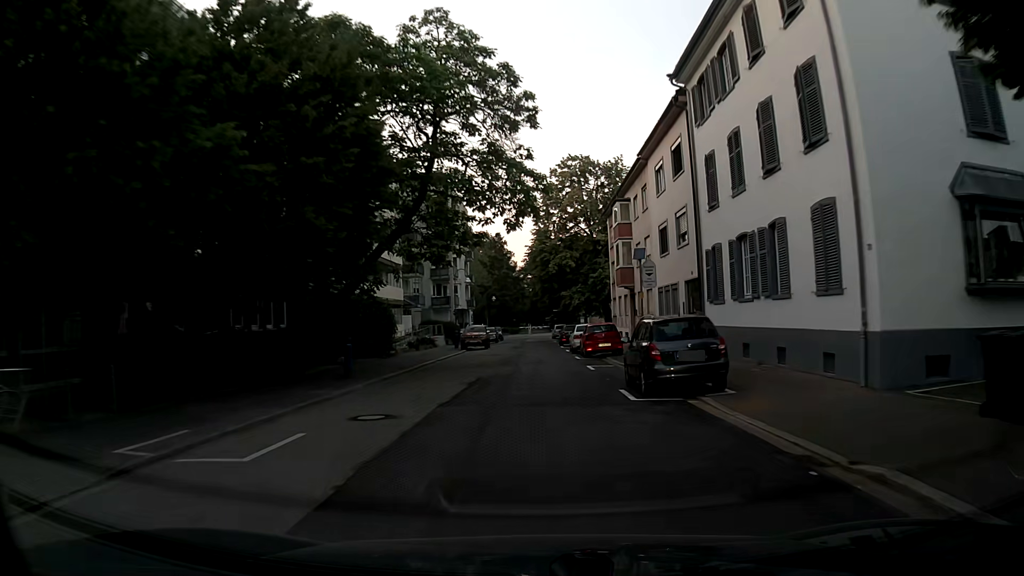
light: Day
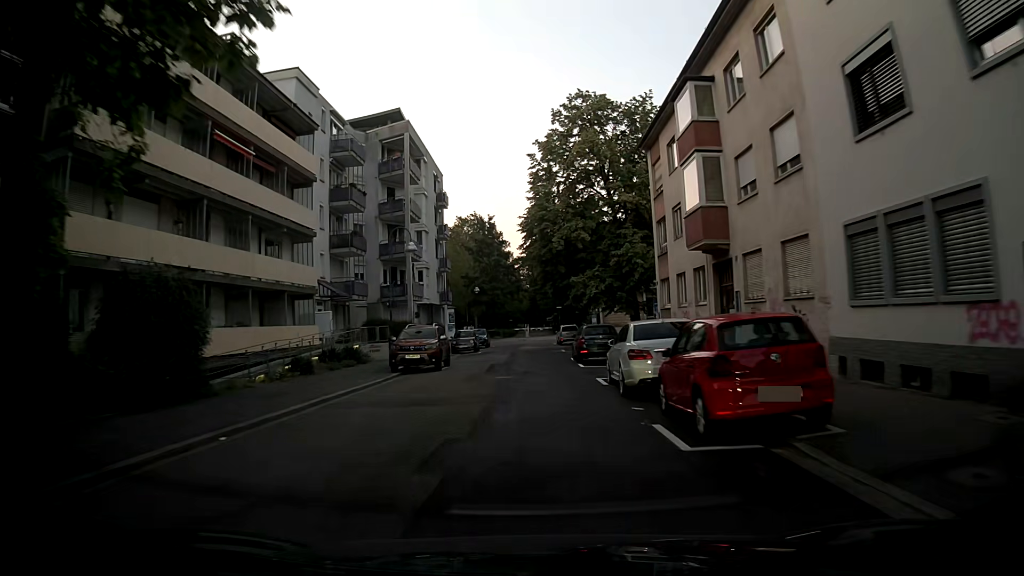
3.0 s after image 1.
(-0.2, +21.2) m; 0°
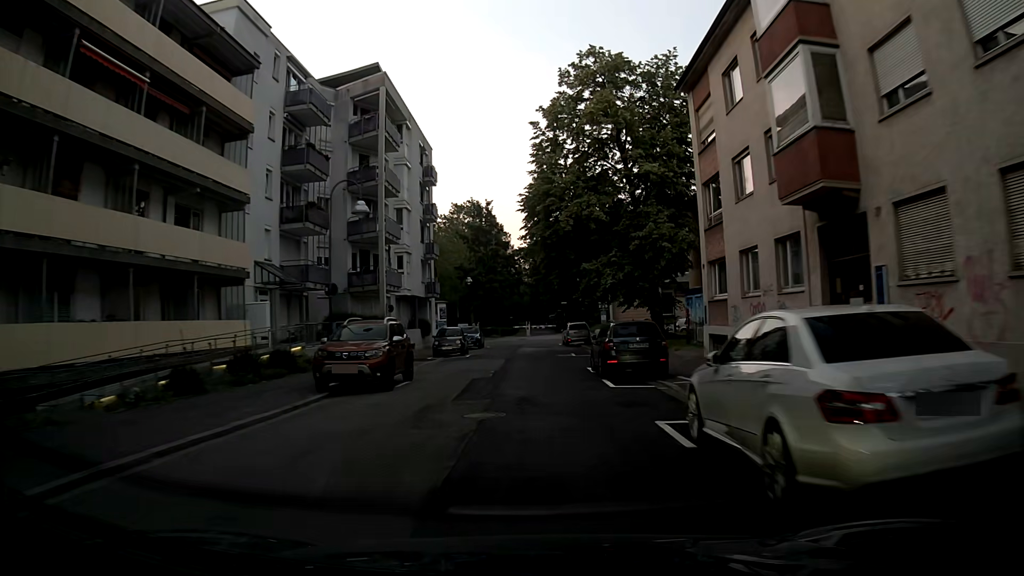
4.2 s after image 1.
(-0.2, +8.6) m; -1°
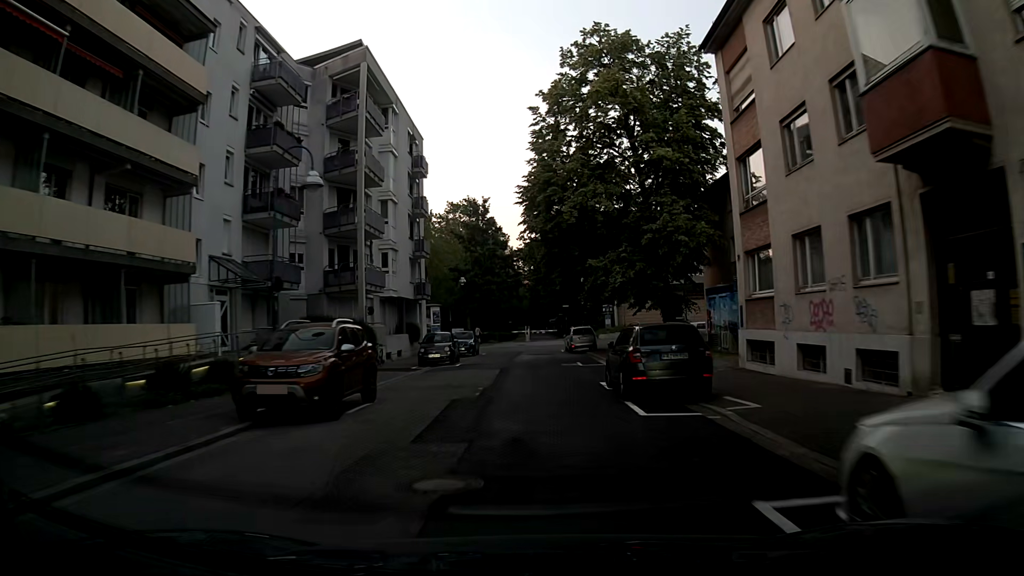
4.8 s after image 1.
(0.0, +4.3) m; 0°
